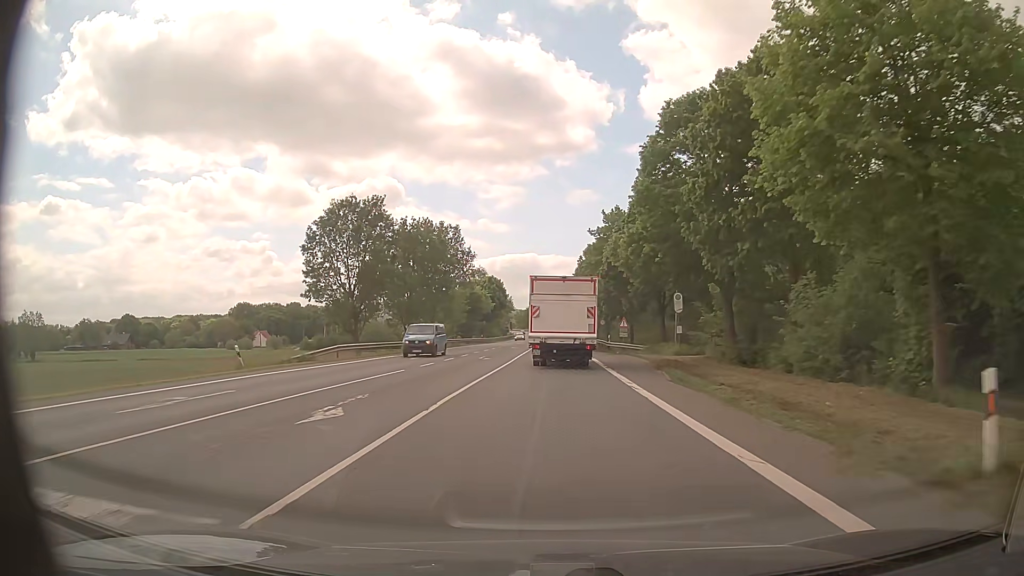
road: primary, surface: asphalt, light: Day
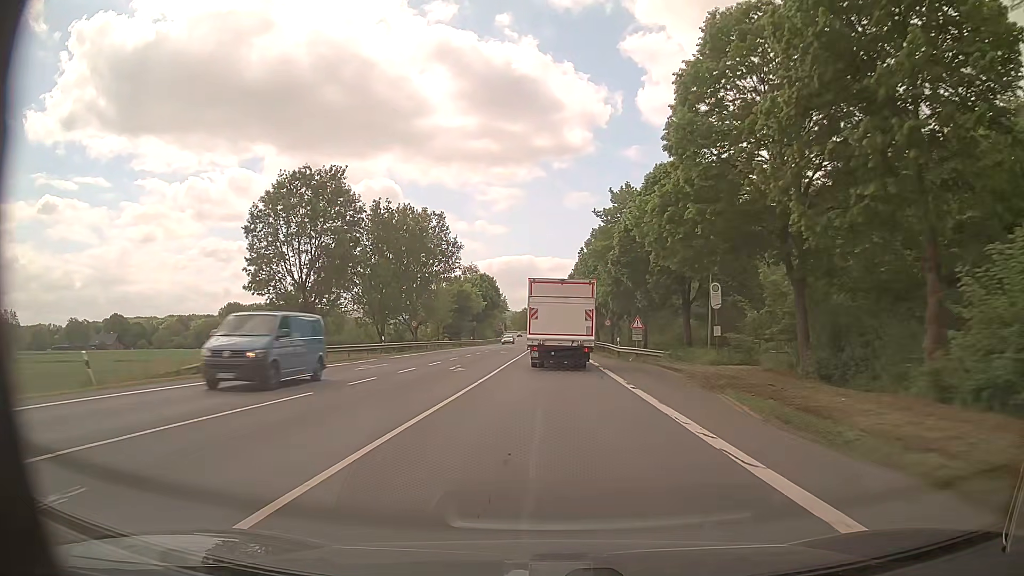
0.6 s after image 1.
(0.0, +9.7) m; 0°
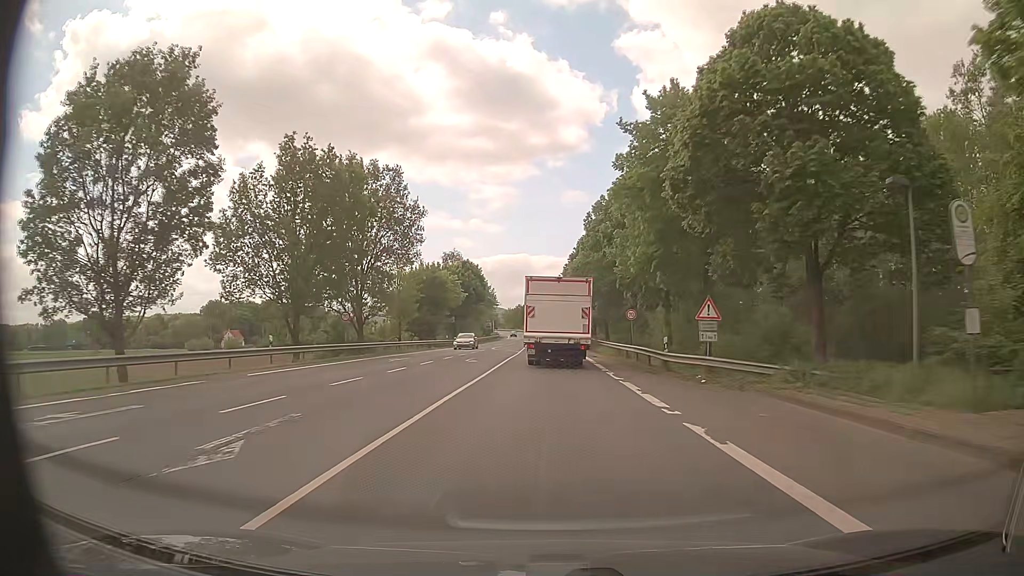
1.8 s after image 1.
(0.0, +19.5) m; 0°
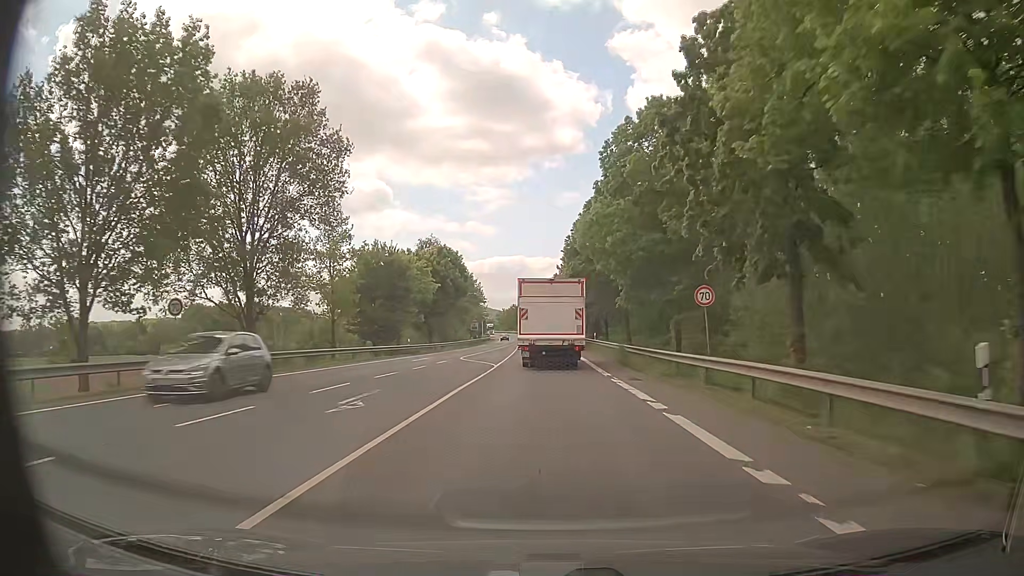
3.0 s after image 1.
(0.0, +19.5) m; 0°
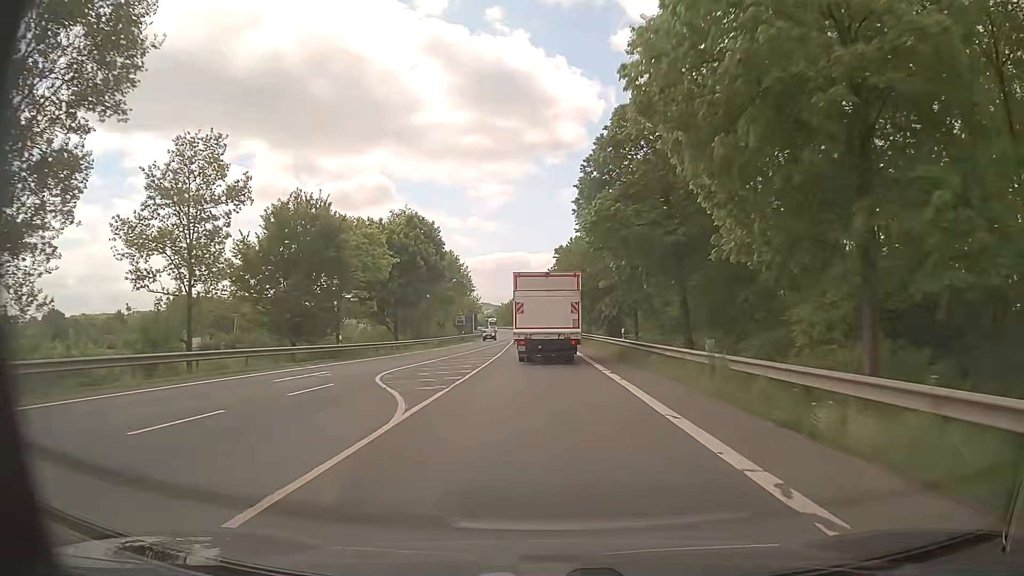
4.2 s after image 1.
(+0.1, +19.5) m; 0°
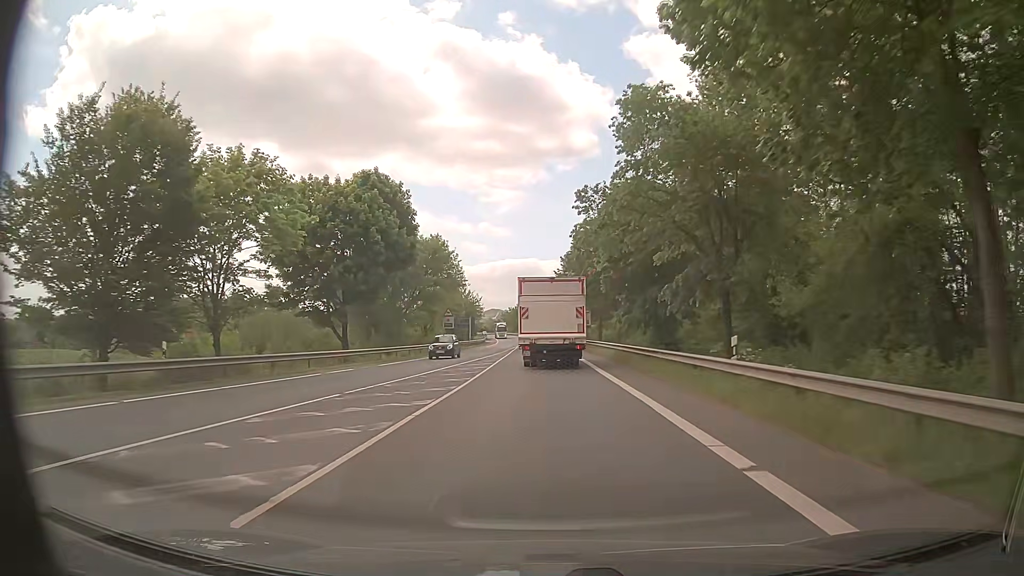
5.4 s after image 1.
(-0.1, +19.5) m; 0°
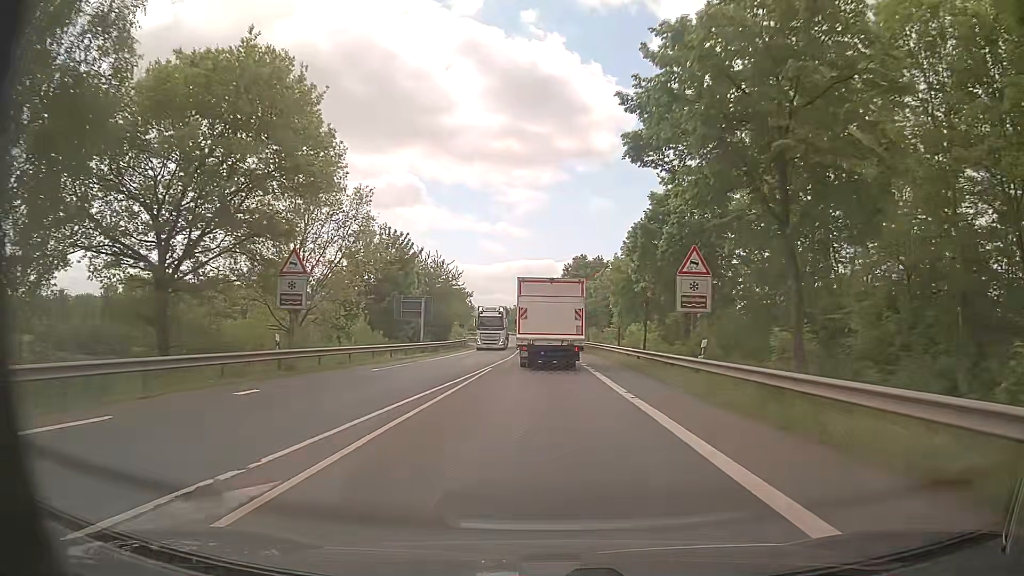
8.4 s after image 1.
(-0.9, +48.4) m; -2°
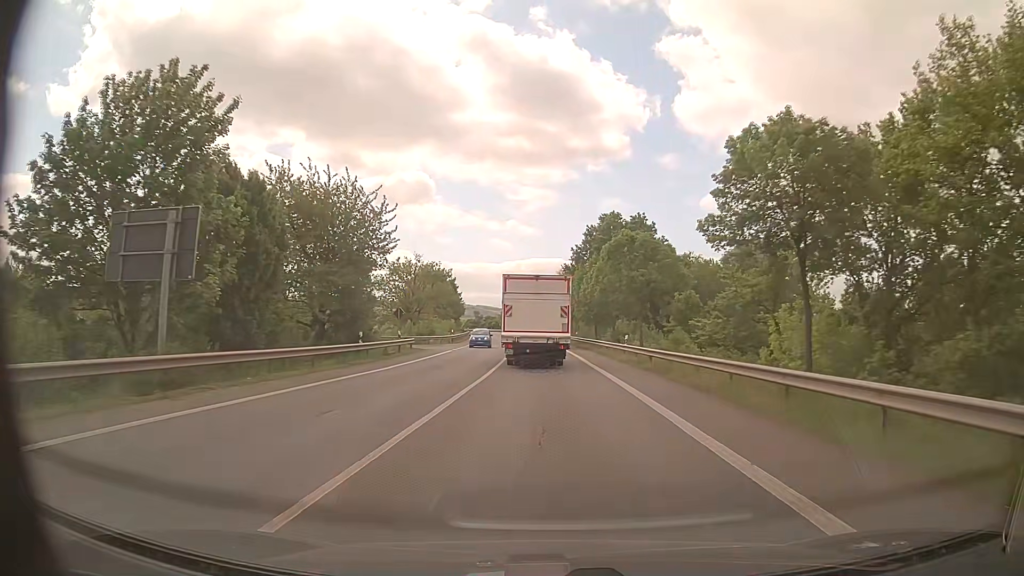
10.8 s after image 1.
(-0.4, +38.4) m; -1°
(0, +10) (0, +20) (0, +30) (0, +40) (0, +50) (-1, +60) (-1, +70) (-2, +80) (-3, +90) (-3, +100) m
